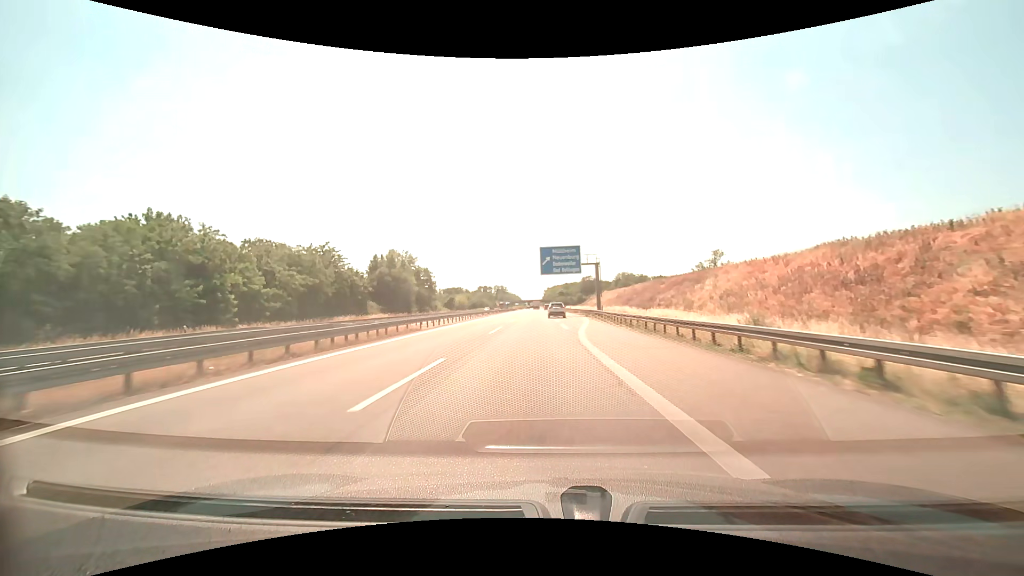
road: motorway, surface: asphalt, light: Day
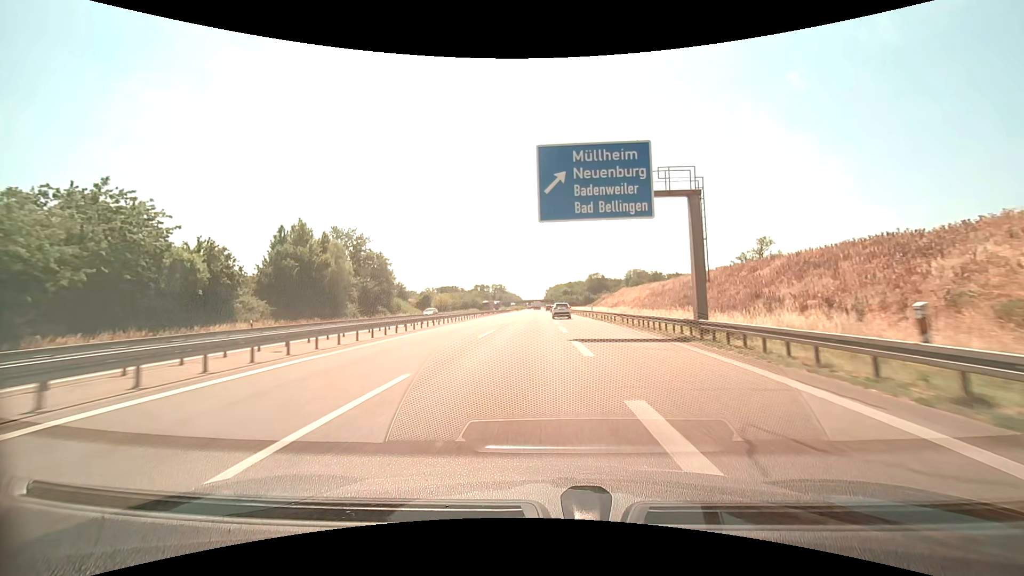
(-0.3, +38.8) m; 0°
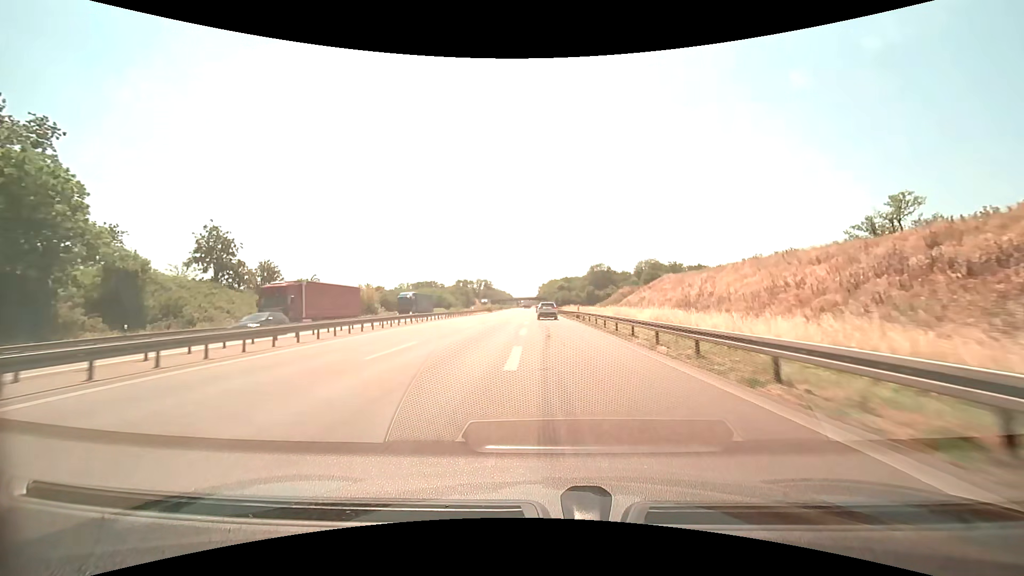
(+1.1, +62.8) m; +1°
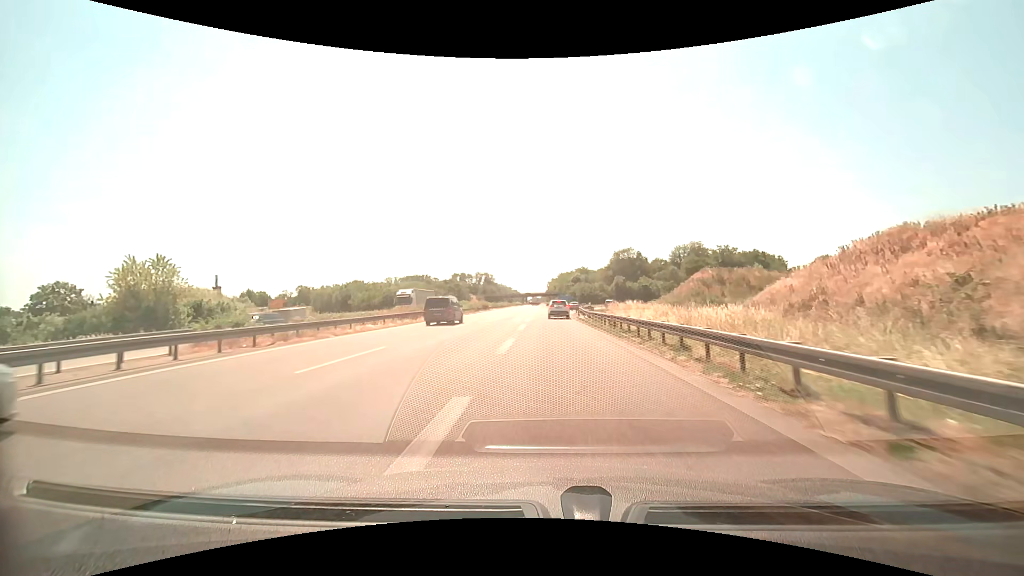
(-0.9, +56.5) m; -1°
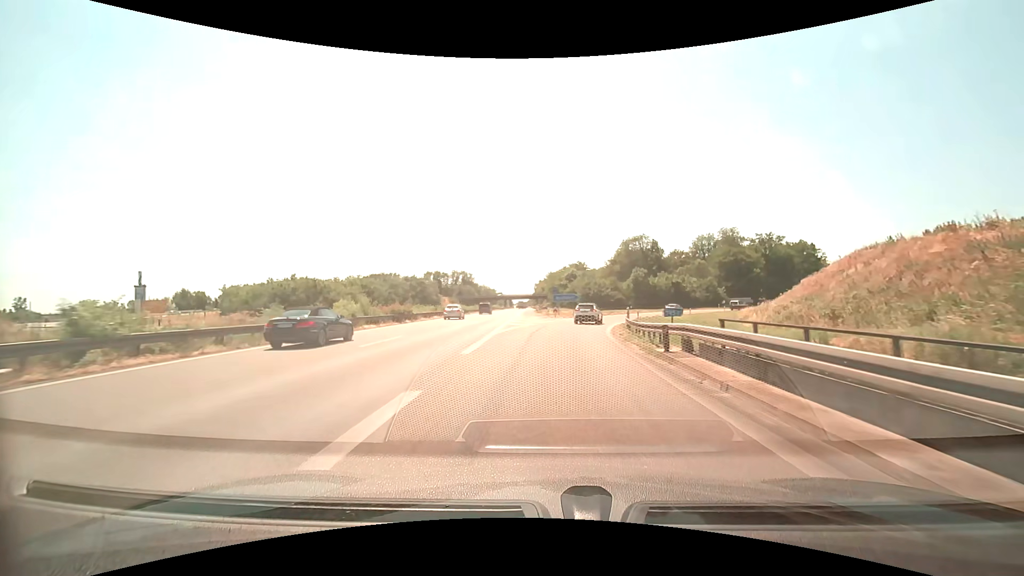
(+0.3, +47.1) m; +1°
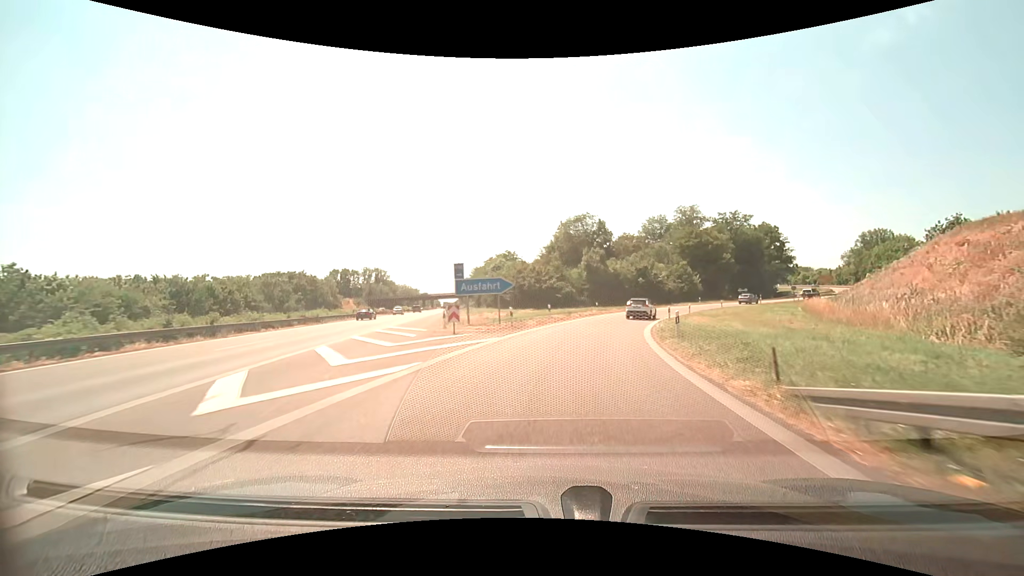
(+2.1, +33.5) m; +8°
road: motorway_link
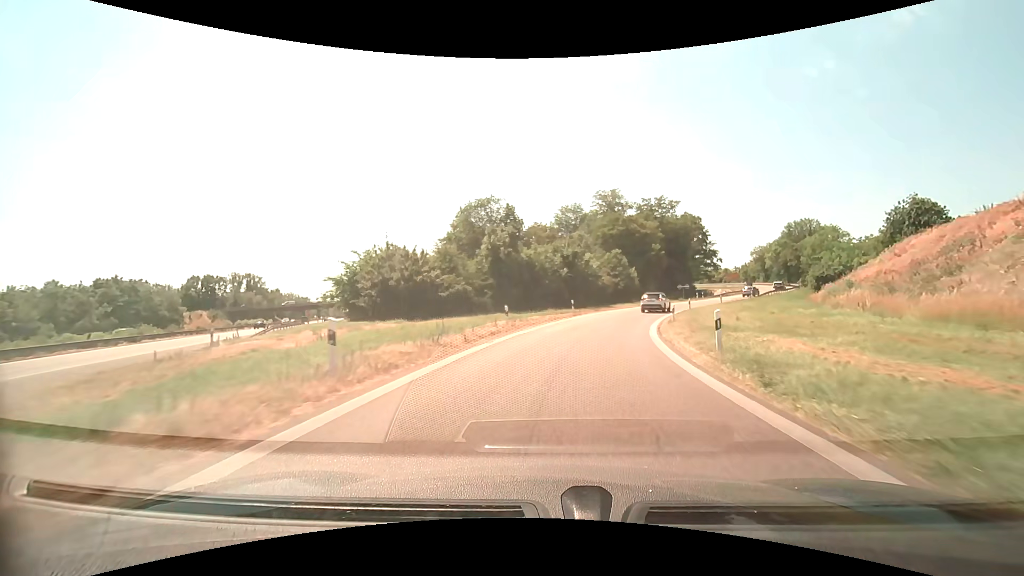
(+2.1, +24.2) m; +10°
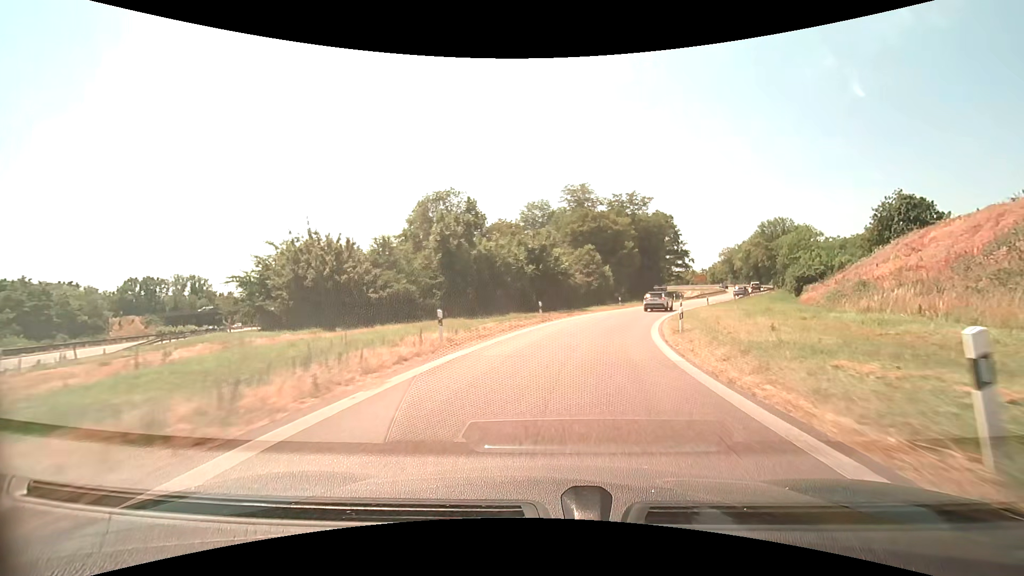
(+0.3, +8.1) m; +4°
(0, +10) (+2, +20) (+4, +30) (+7, +39) (+11, +48) (+16, +57) (+21, +66) (+26, +74) (+31, +83) (+36, +92) m
